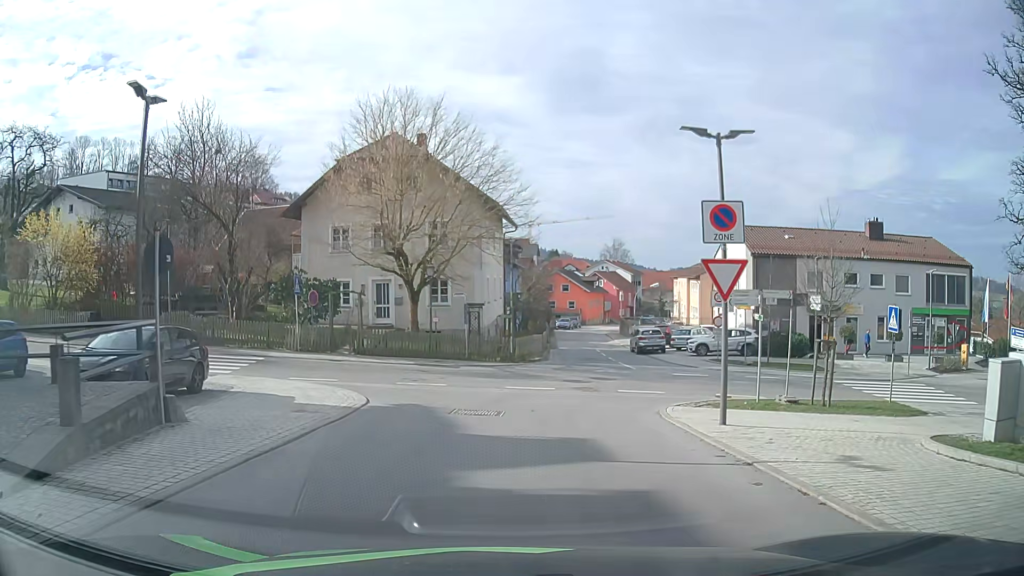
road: tertiary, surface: asphalt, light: Day
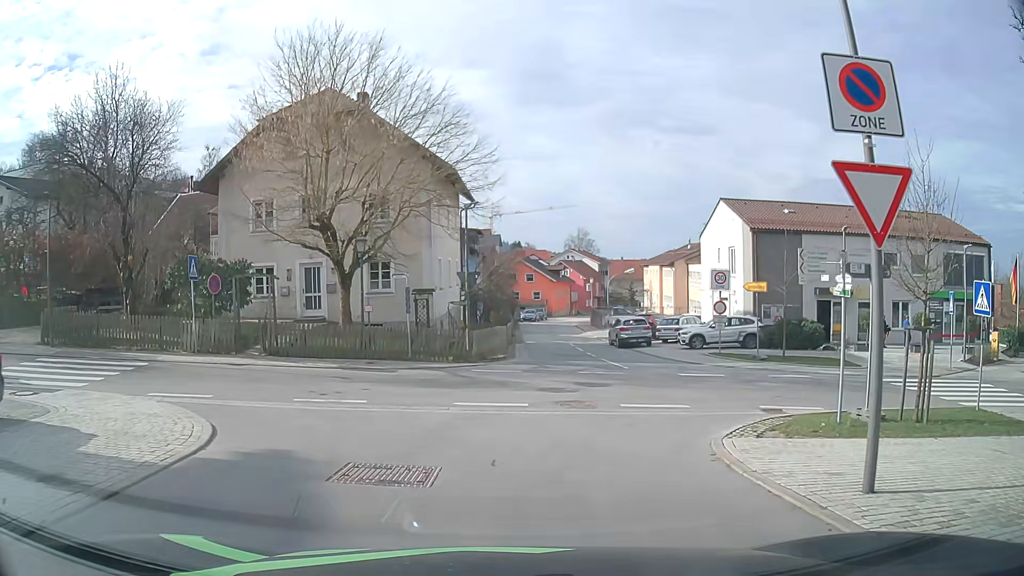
(+0.3, +6.1) m; +4°
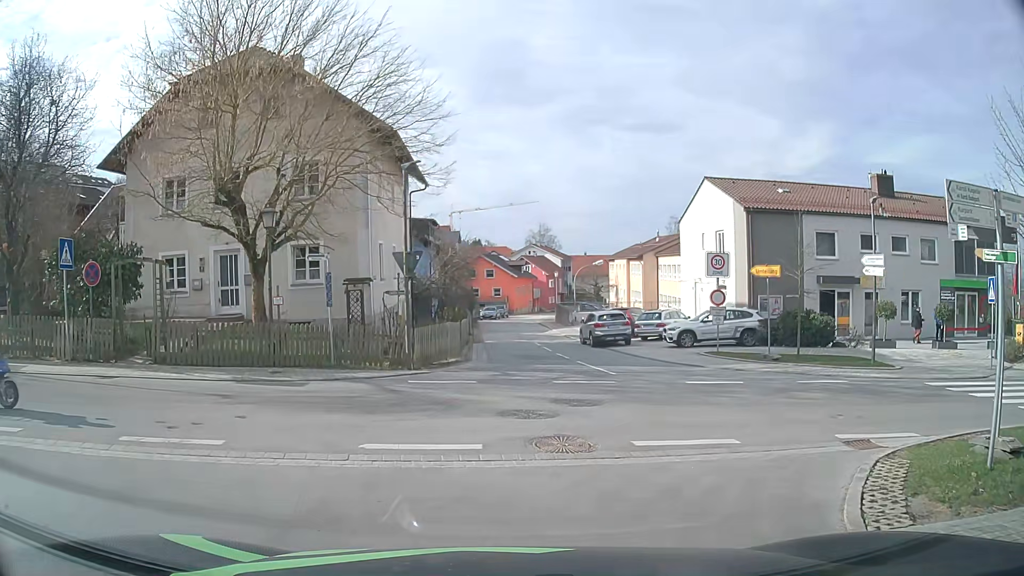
(+0.1, +4.8) m; +4°
